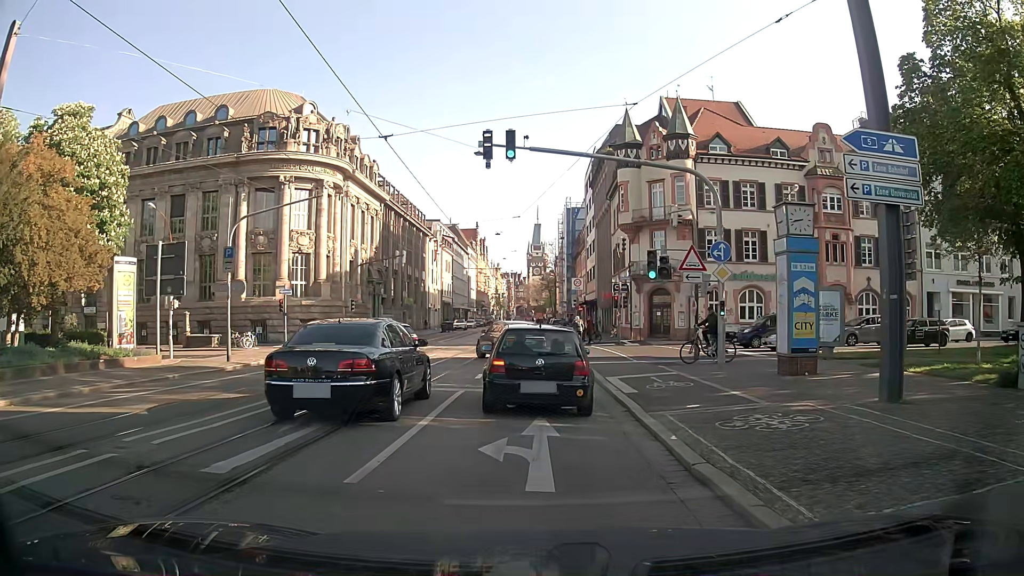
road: secondary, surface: asphalt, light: Day
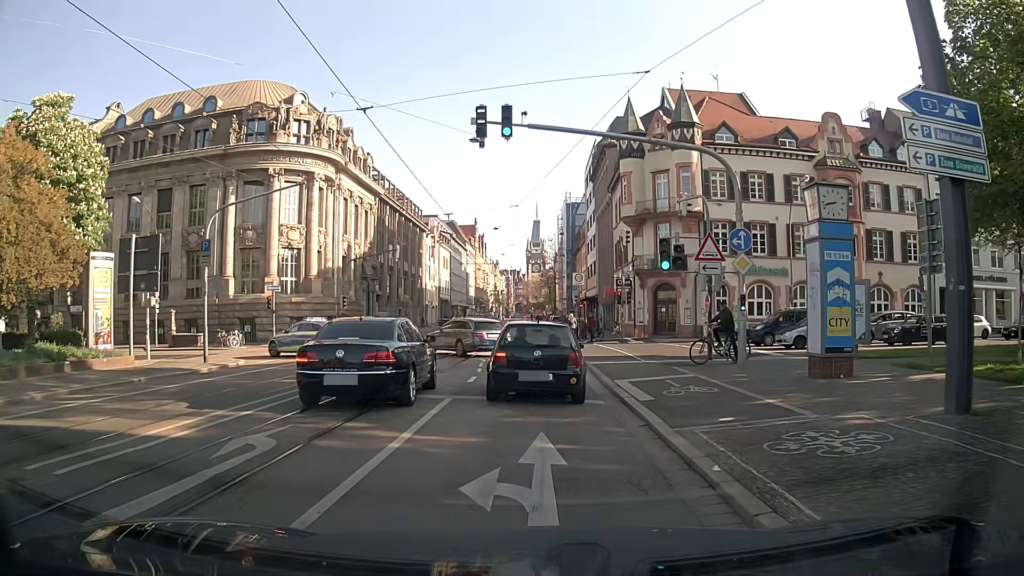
(0.0, +2.1) m; +2°
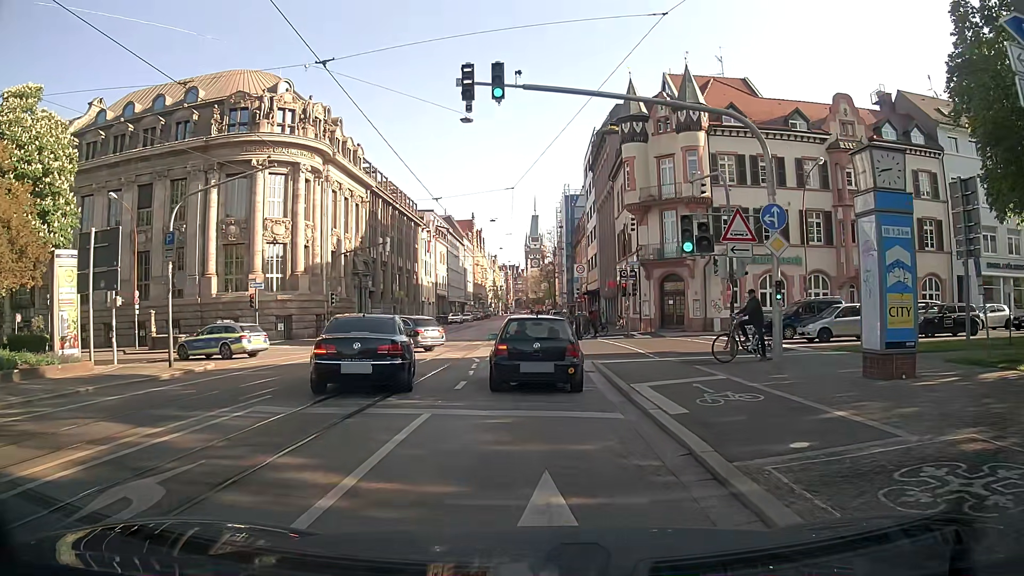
(0.0, +2.7) m; -1°
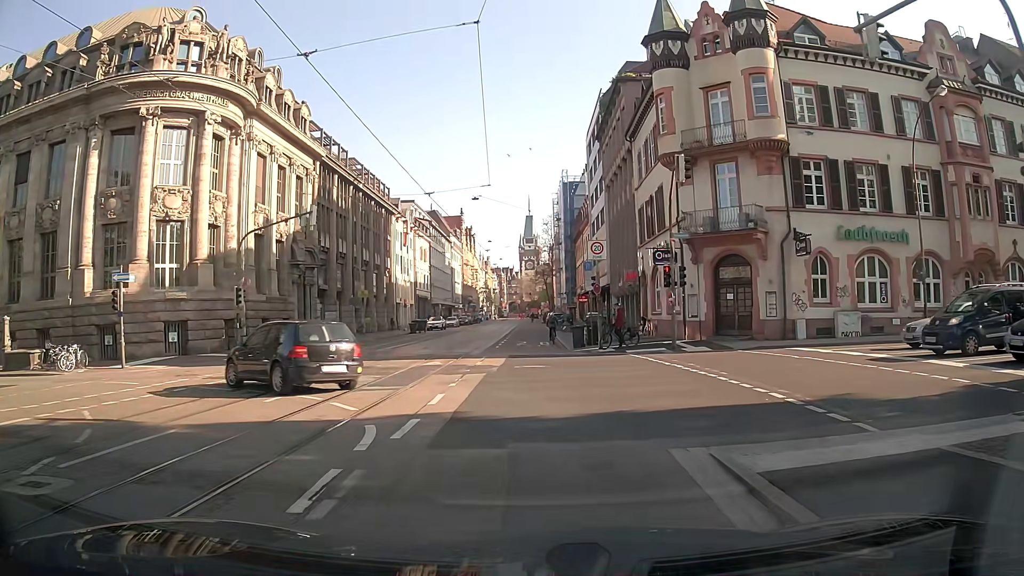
(0.0, +13.9) m; 0°
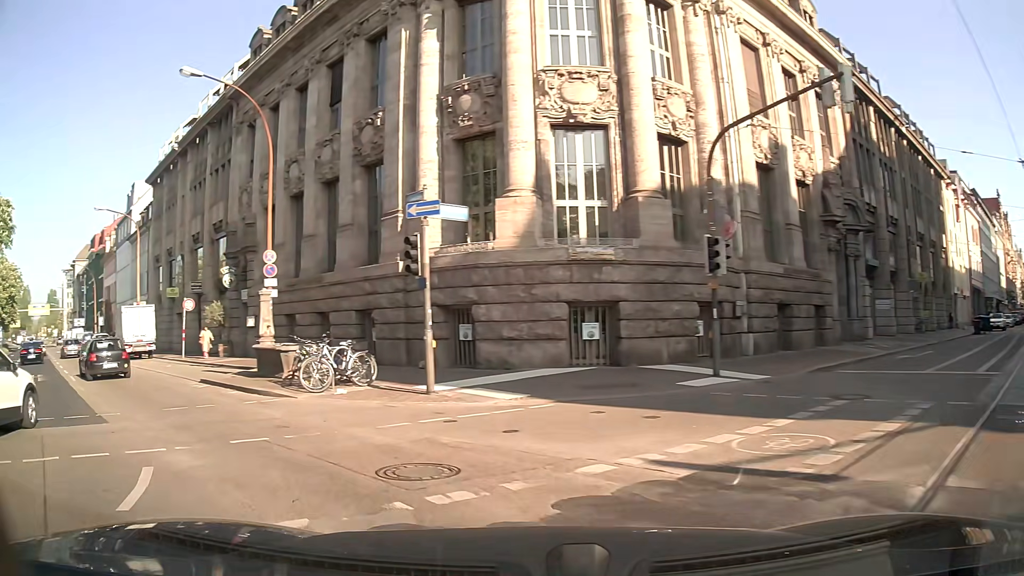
(-3.9, +15.3) m; -46°
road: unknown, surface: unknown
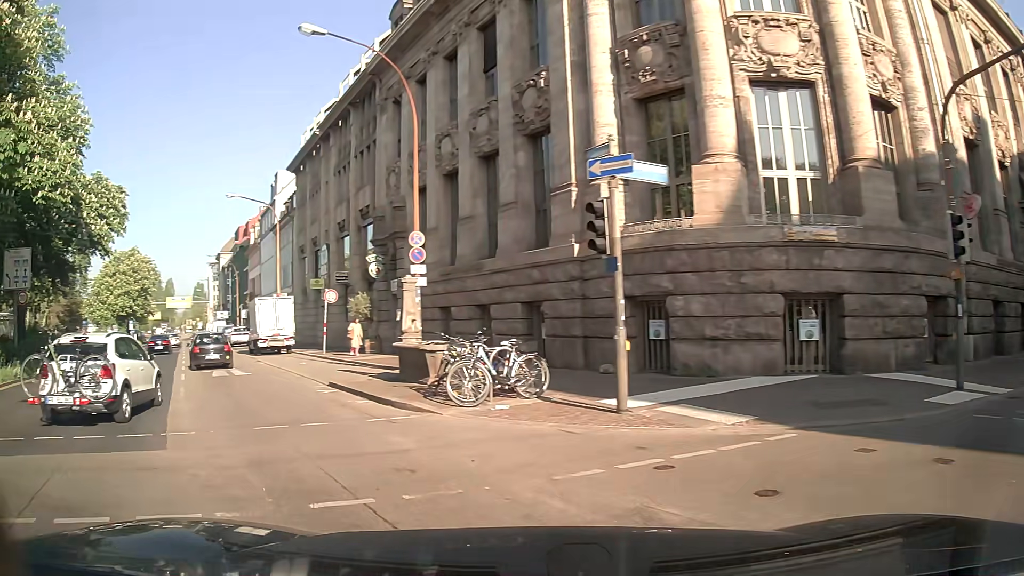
(-0.4, +3.3) m; -13°
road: primary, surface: asphalt
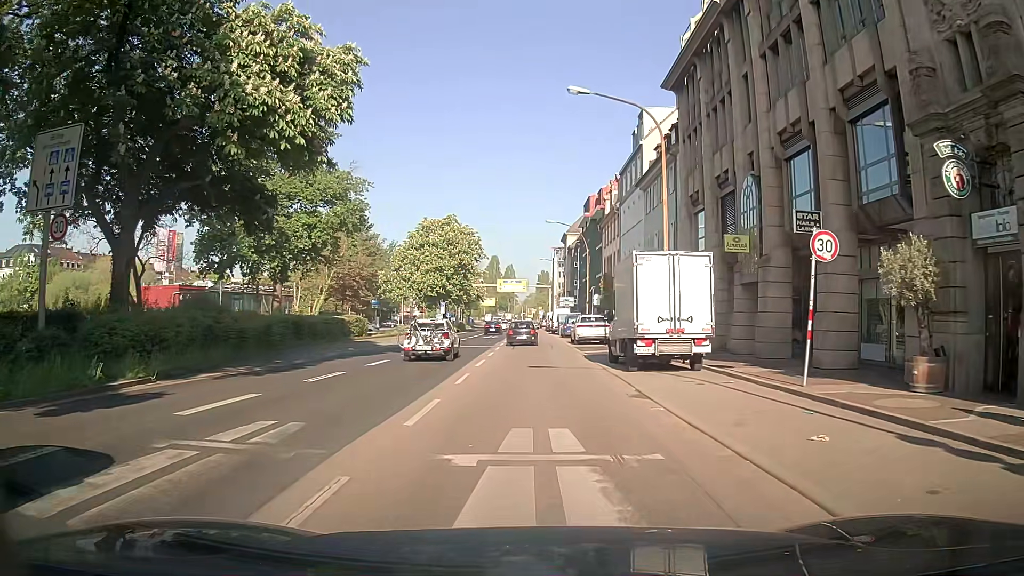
(-7.1, +17.3) m; -30°
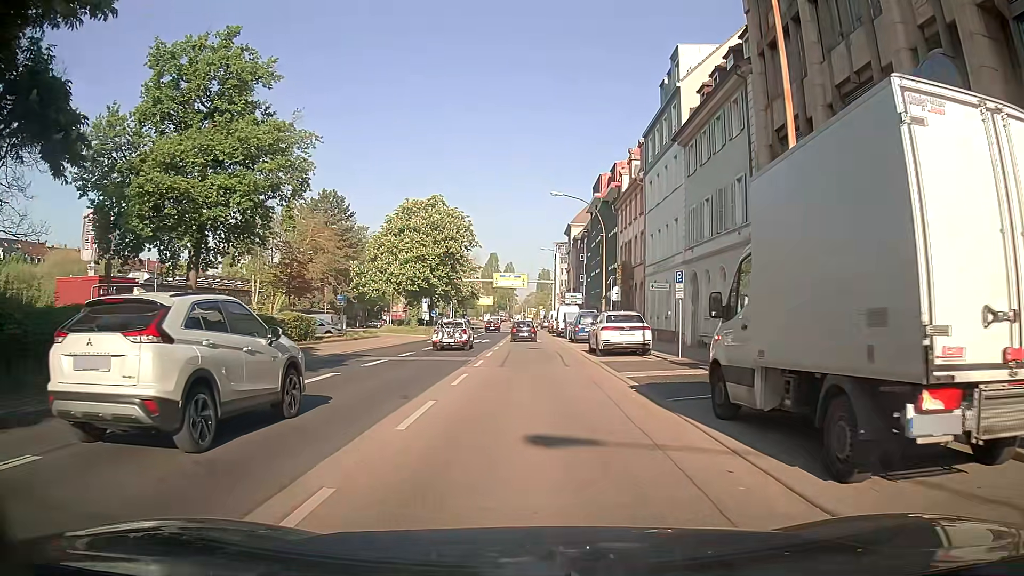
(+0.1, +12.4) m; -1°
(0, +10) (+1, +20) (+1, +30) (+1, +40) (+1, +50) (+1, +60) (+2, +70) (+2, +80) (+1, +90) (0, +100) m
